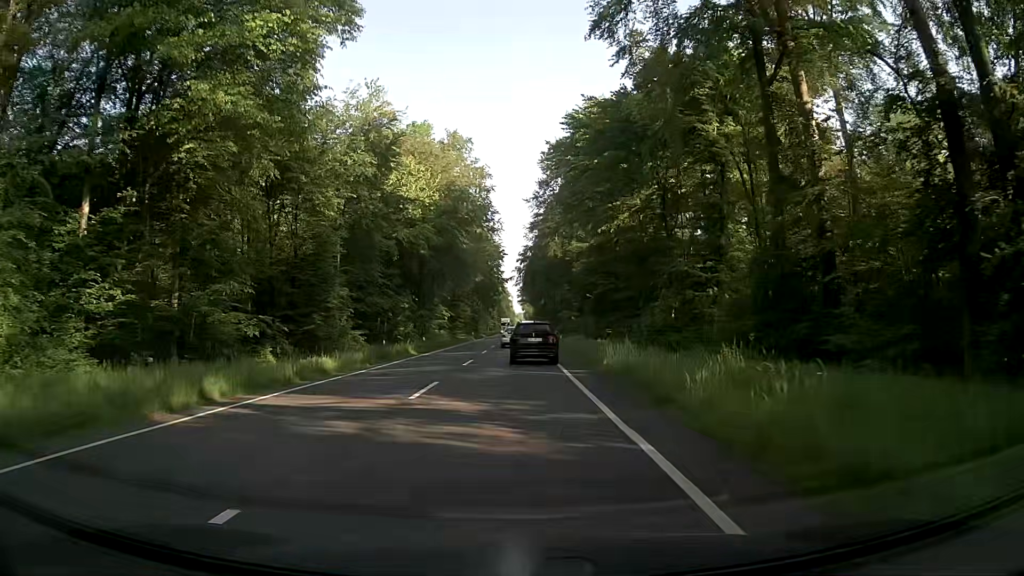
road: primary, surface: asphalt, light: Day
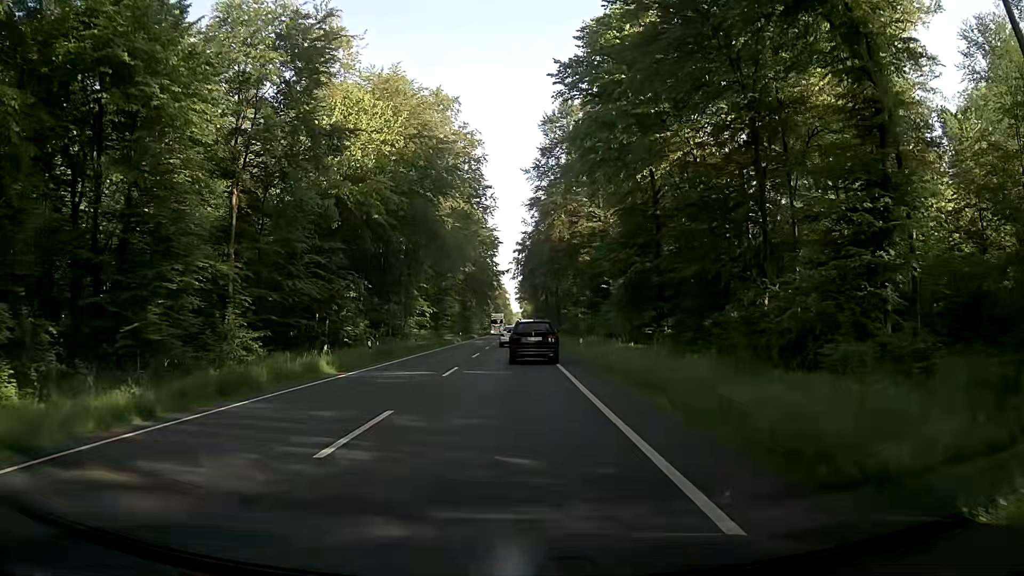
(0.0, +18.2) m; 0°
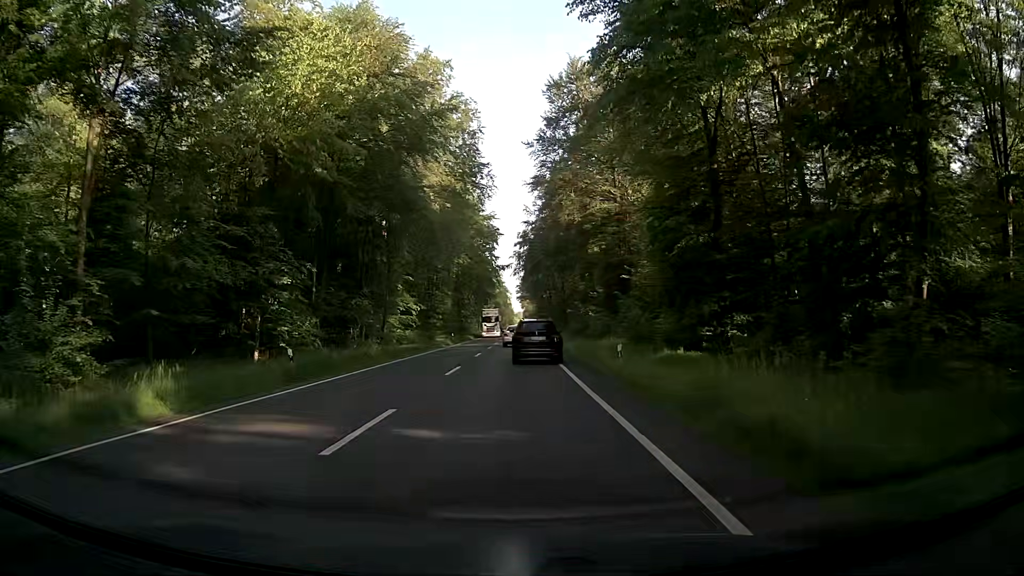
(0.0, +12.0) m; +1°
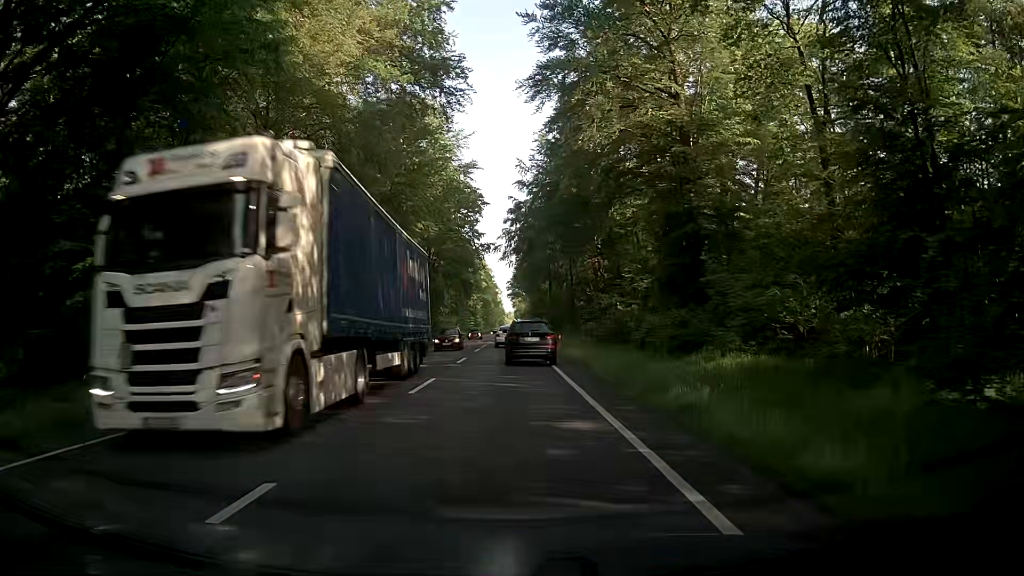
(-0.2, +29.8) m; +2°
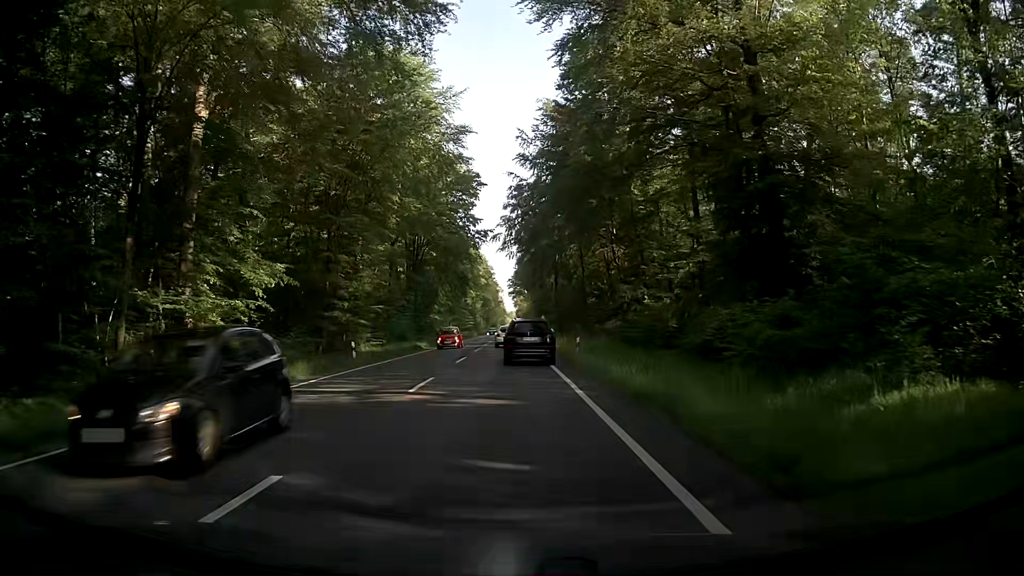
(-0.2, +11.9) m; -2°
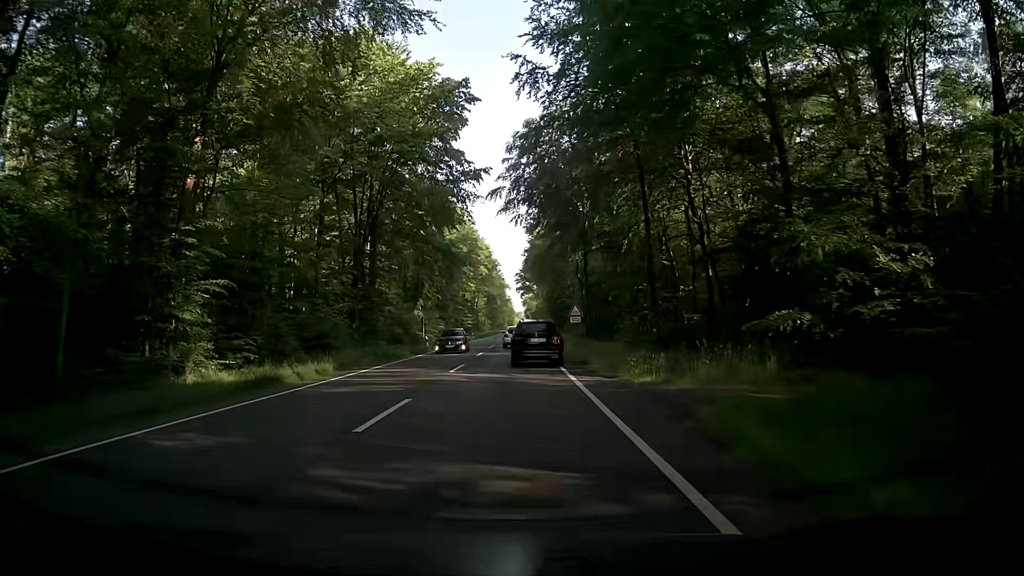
(+0.3, +29.9) m; +1°
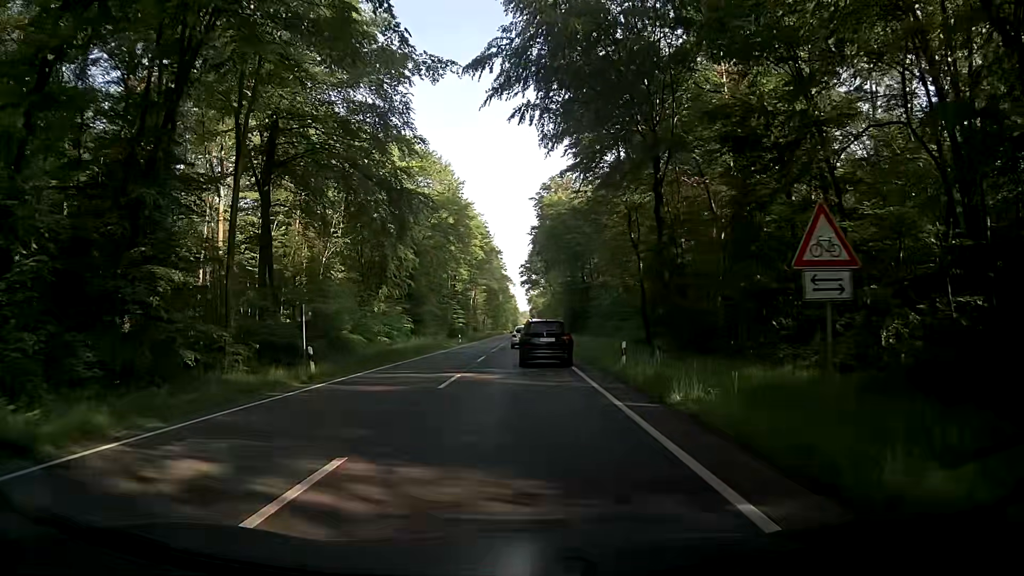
(-0.5, +30.3) m; -1°
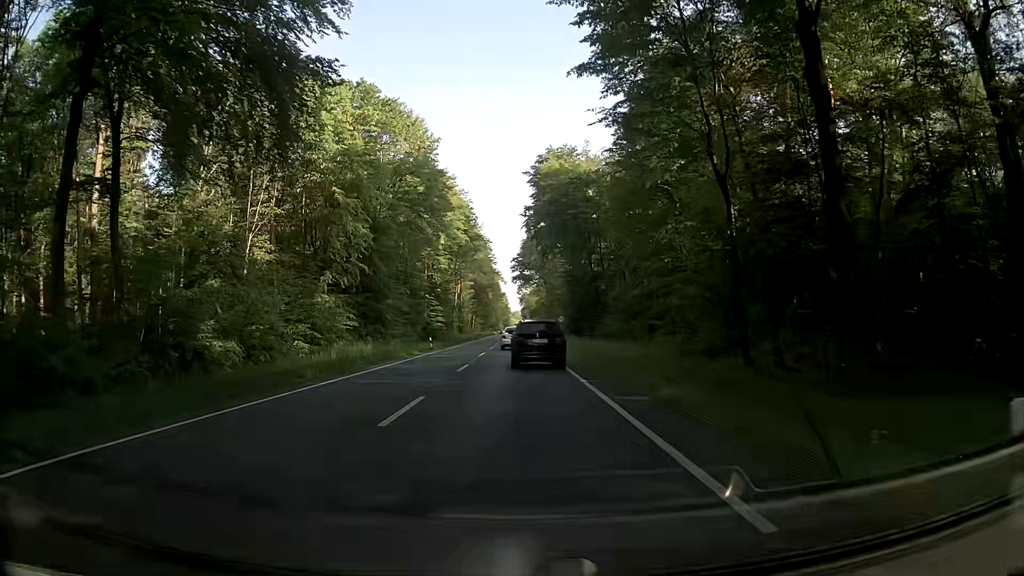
(+0.2, +18.2) m; +1°
(0, +10) (0, +20) (0, +30) (0, +40) (+1, +50) (+1, +60) (+1, +70) (+1, +80) (+1, +90) (+1, +100) m
